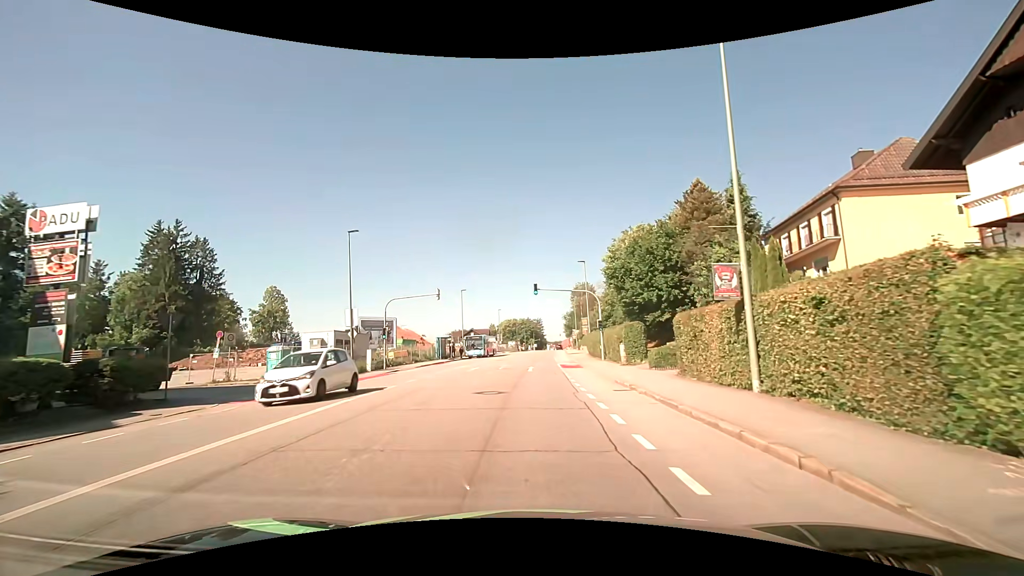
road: tertiary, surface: asphalt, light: Day
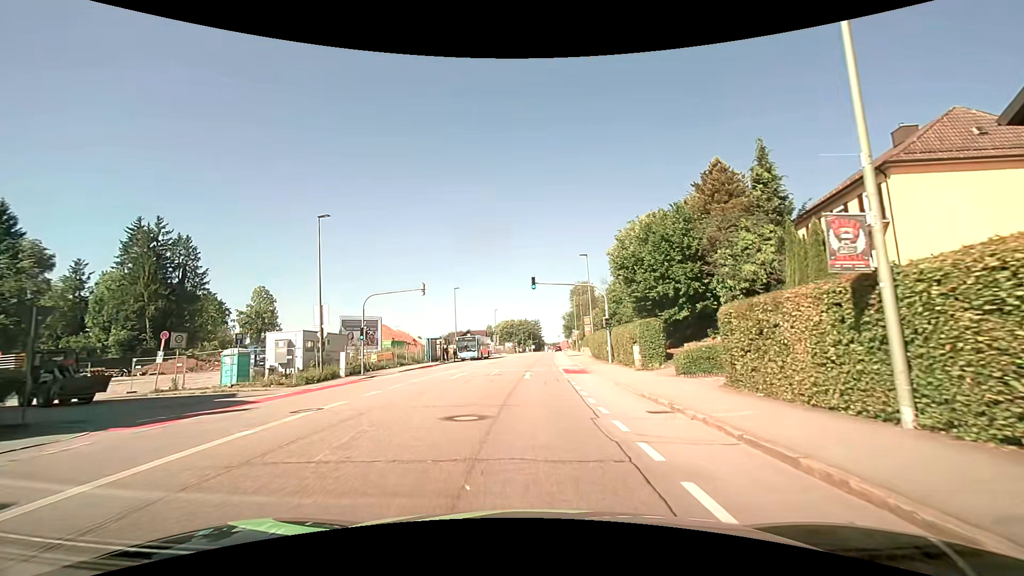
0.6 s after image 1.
(0.0, +4.7) m; 0°
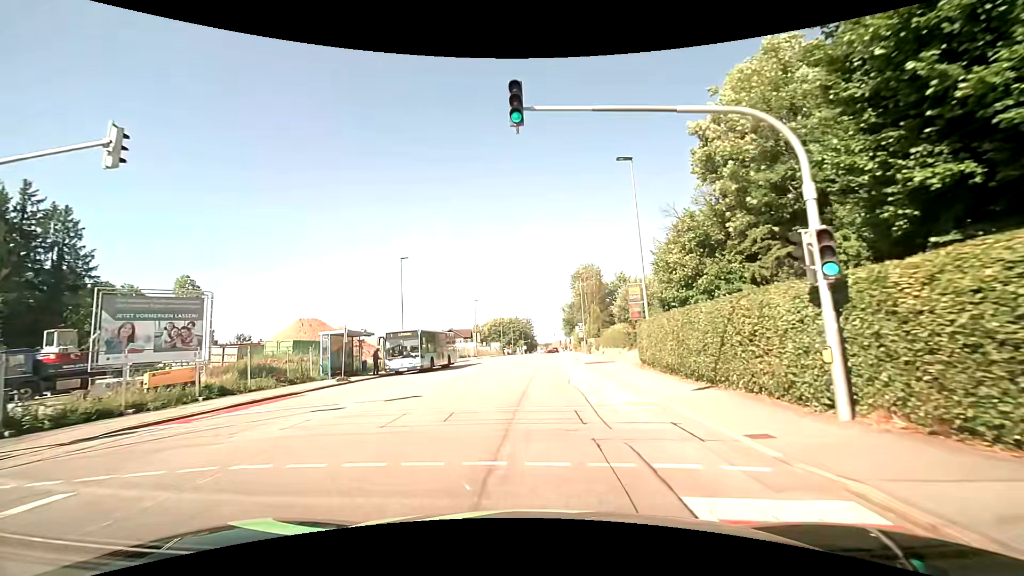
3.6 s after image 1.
(+0.2, +26.3) m; +1°
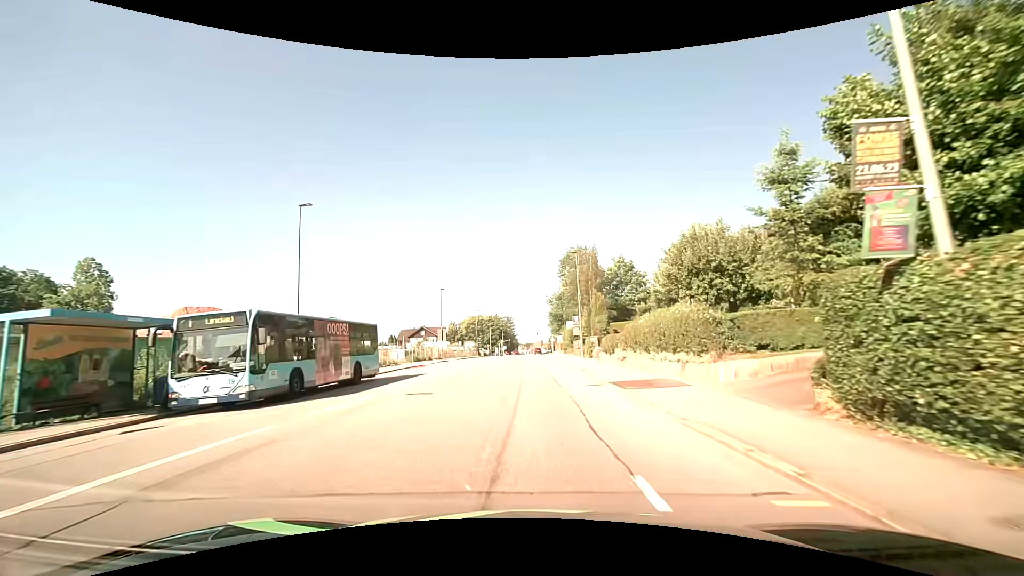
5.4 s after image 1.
(+0.2, +17.7) m; +2°
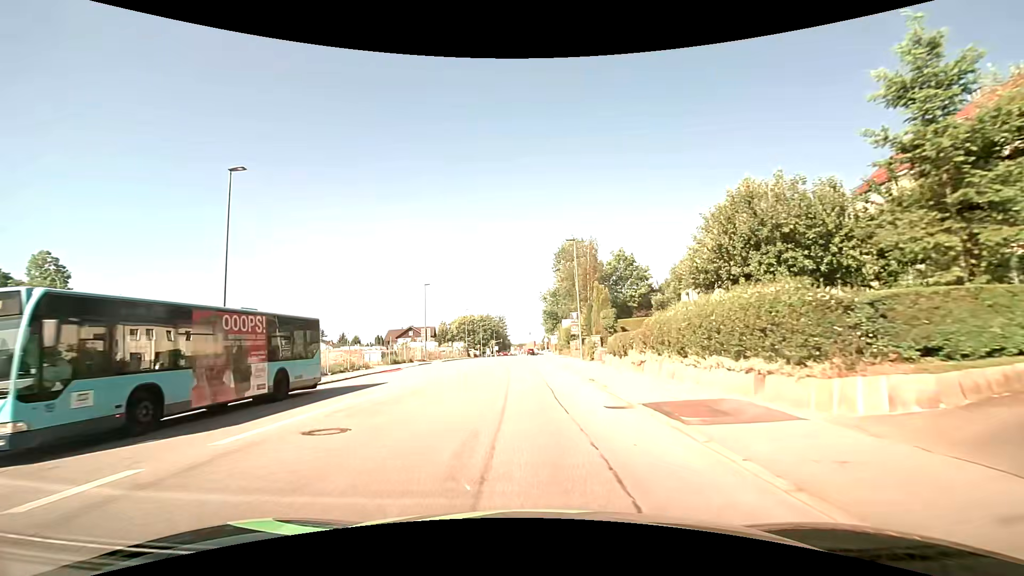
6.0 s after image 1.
(0.0, +6.2) m; +1°
